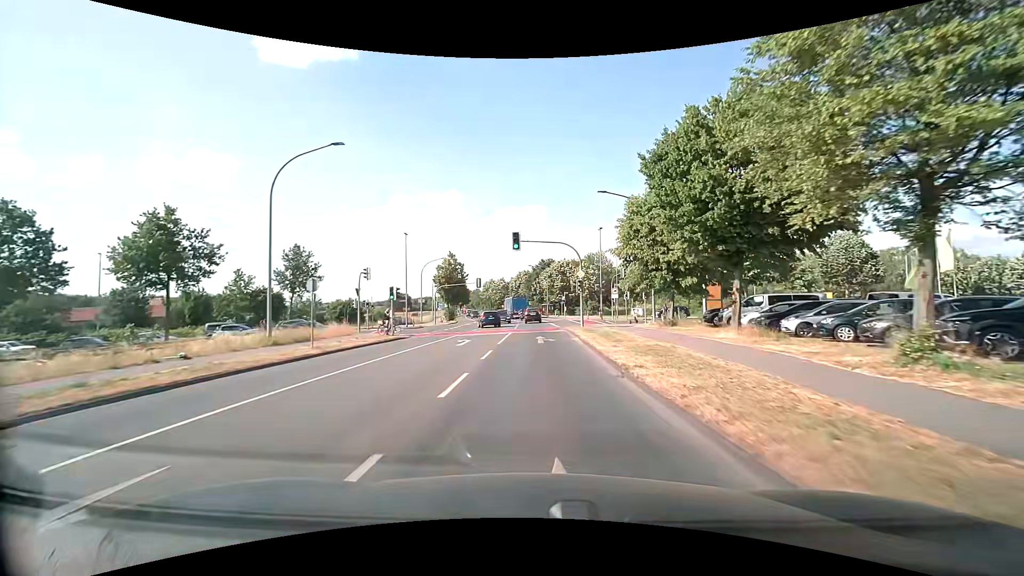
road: primary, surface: asphalt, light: Day
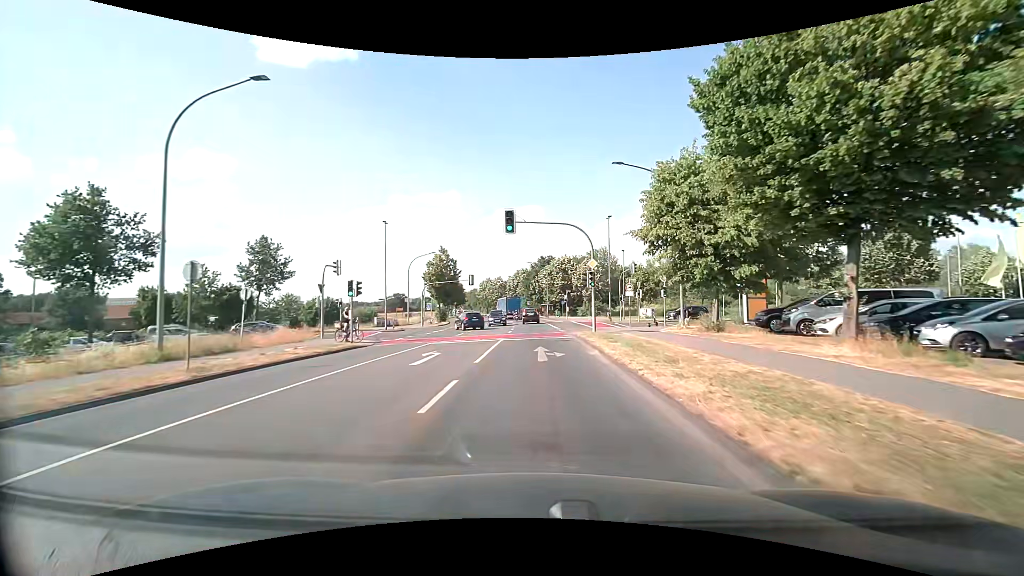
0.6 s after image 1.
(0.0, +7.4) m; 0°
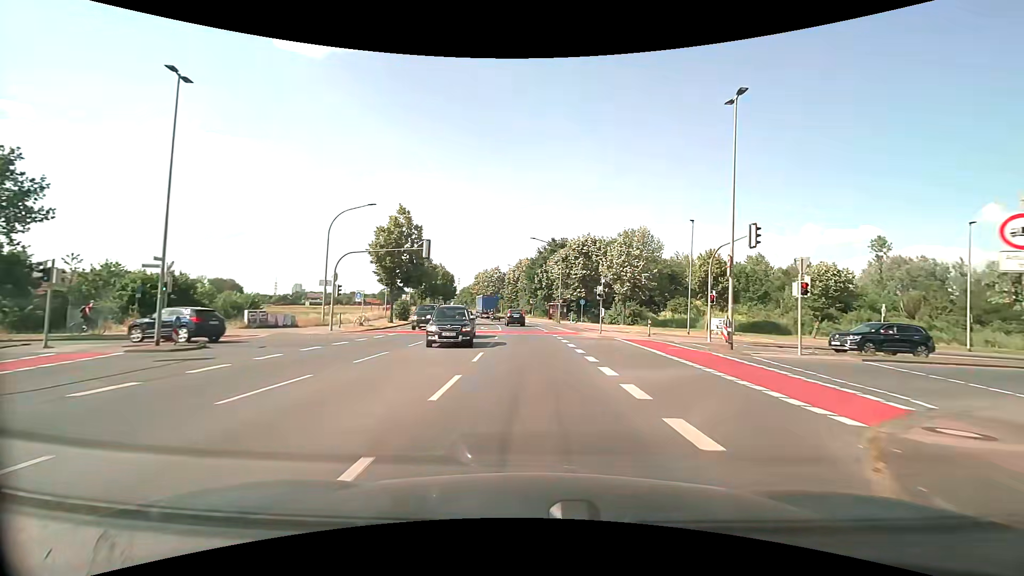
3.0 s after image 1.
(+0.1, +29.6) m; 0°
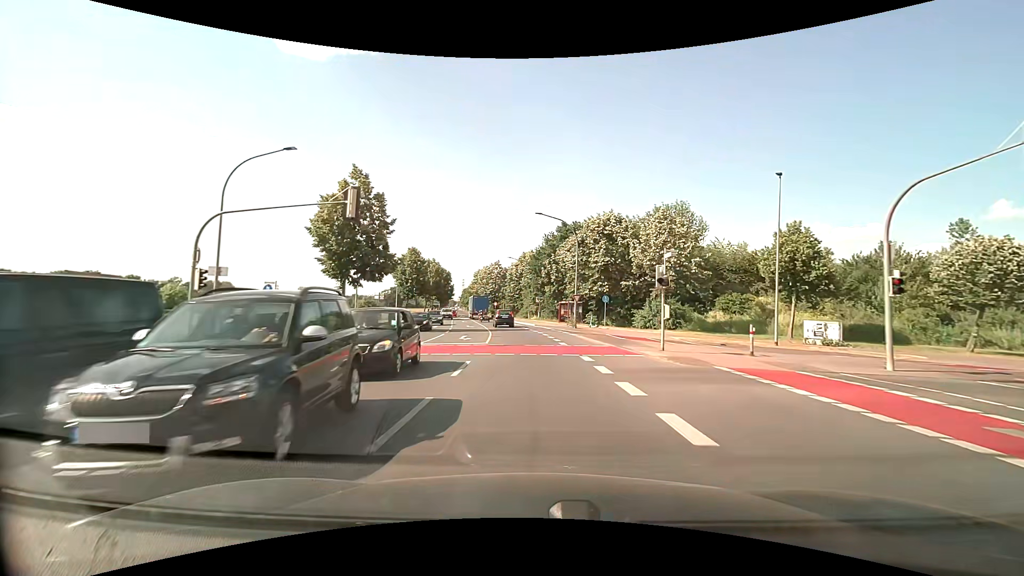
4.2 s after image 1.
(-0.1, +15.0) m; -1°
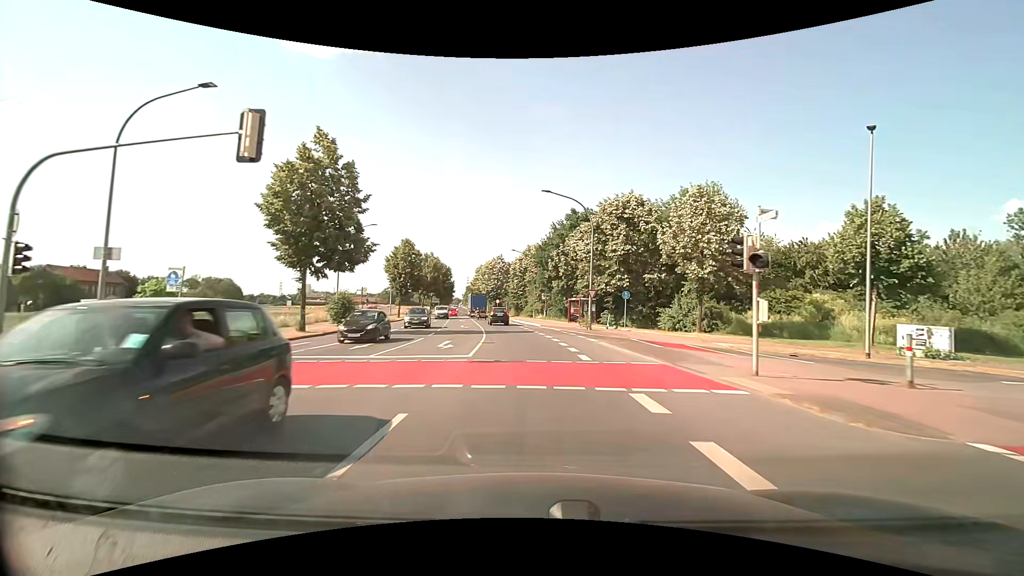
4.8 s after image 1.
(0.0, +7.5) m; 0°
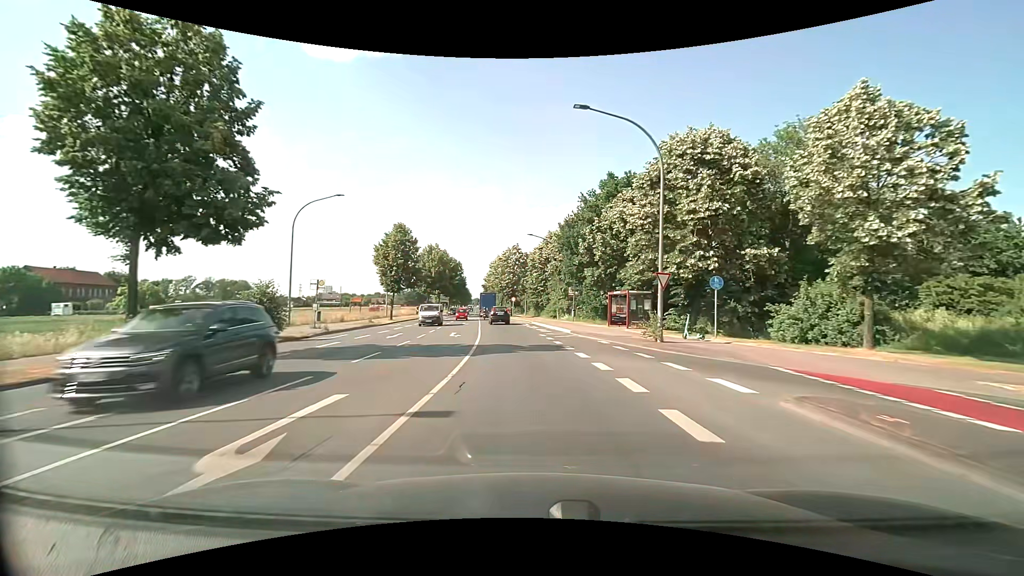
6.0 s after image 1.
(-0.2, +14.7) m; -2°
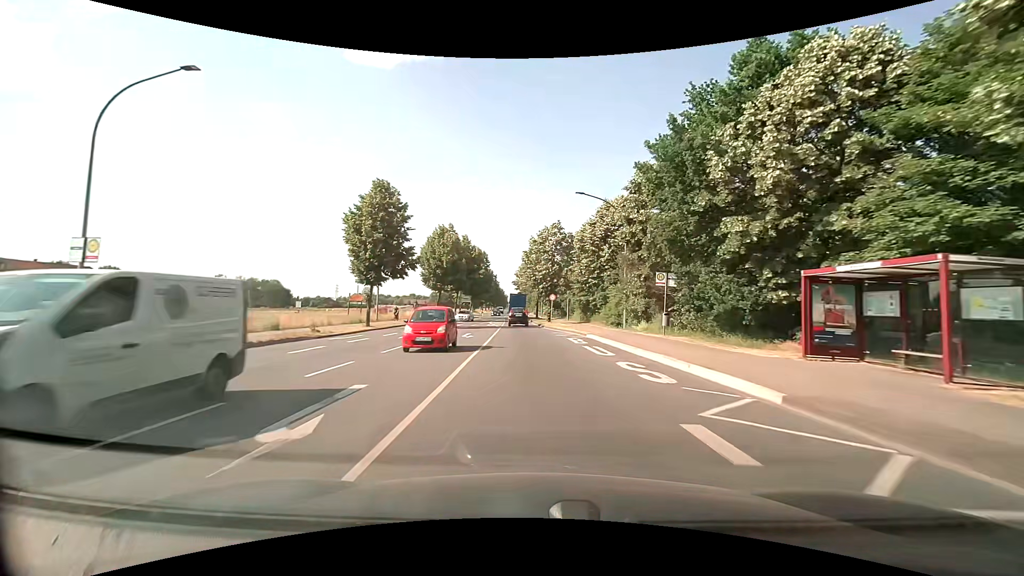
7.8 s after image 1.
(-0.9, +21.6) m; -4°
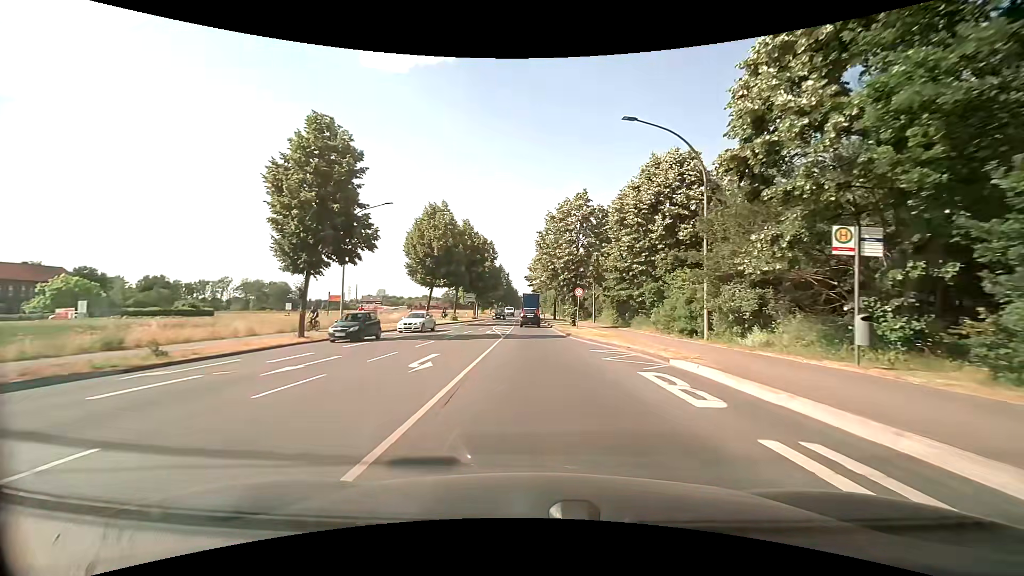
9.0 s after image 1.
(-0.3, +14.3) m; -2°
(0, +10) (0, +20) (0, +30) (0, +40) (0, +50) (-1, +60) (-1, +70) (-1, +80) (-1, +90) (-1, +100) m
